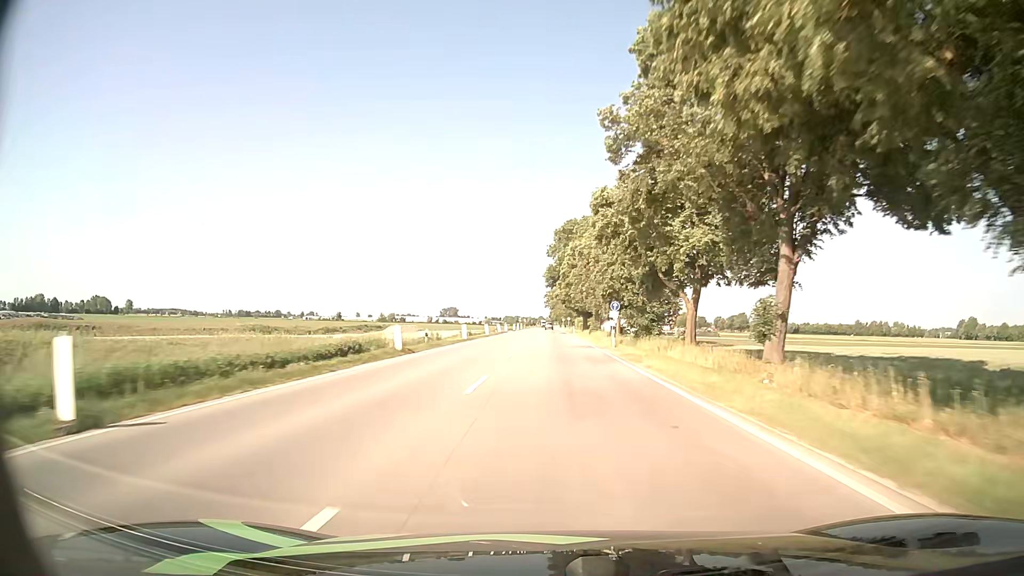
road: unclassified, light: Day
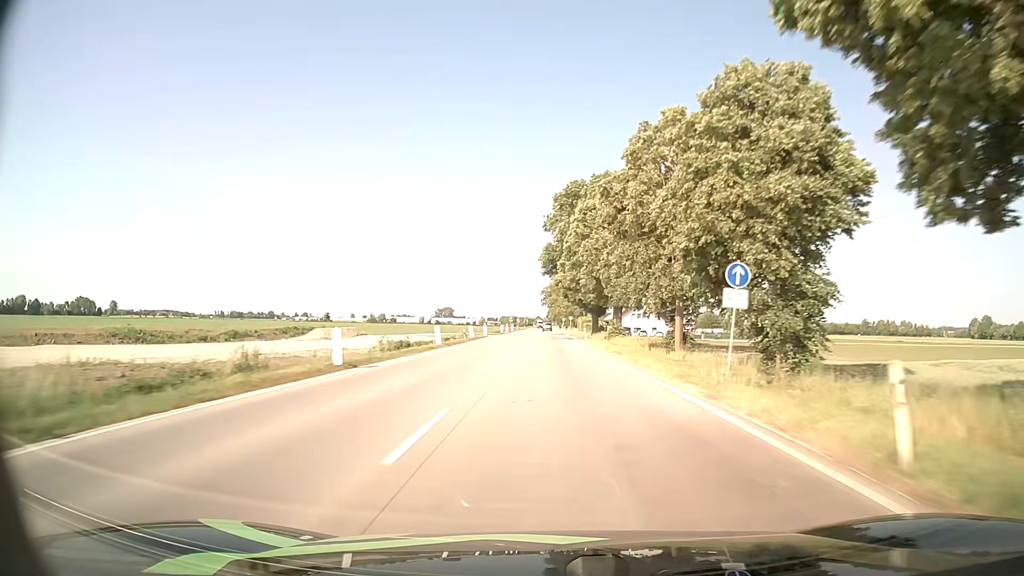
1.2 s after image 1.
(+0.2, +30.0) m; 0°
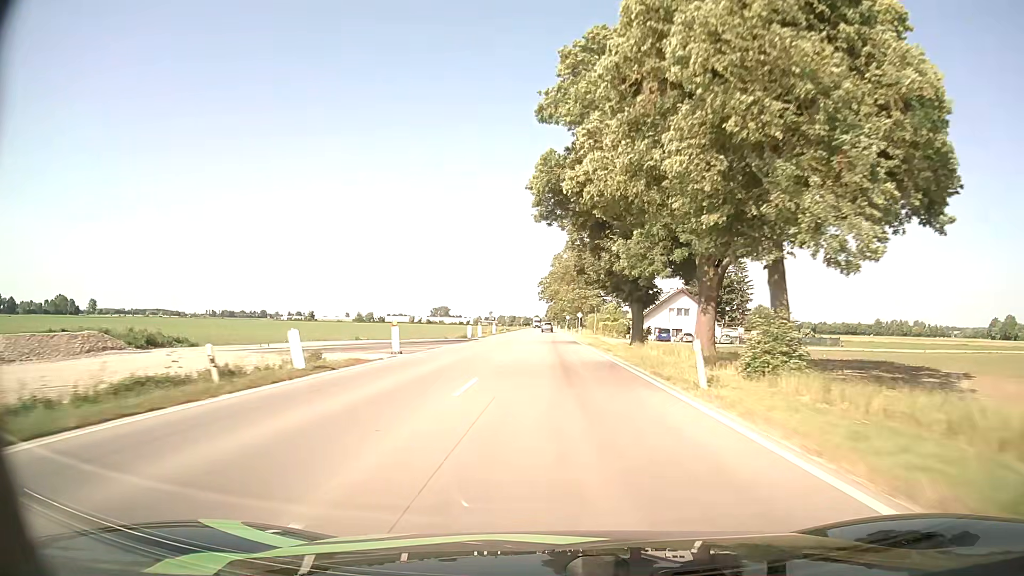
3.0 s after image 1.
(+0.1, +41.7) m; 0°
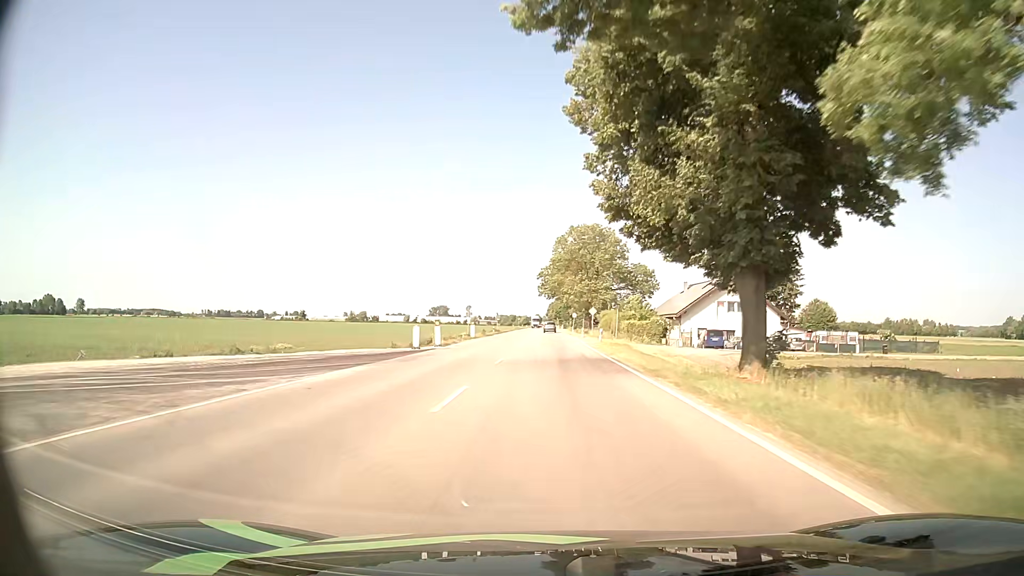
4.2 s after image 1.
(-0.1, +25.7) m; 0°
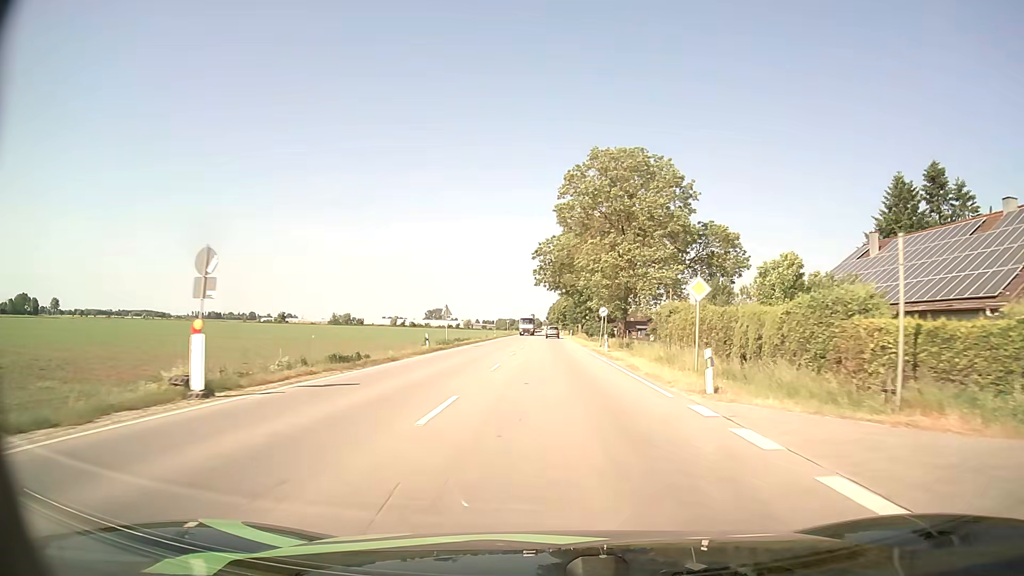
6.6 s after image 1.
(-0.1, +48.8) m; 0°
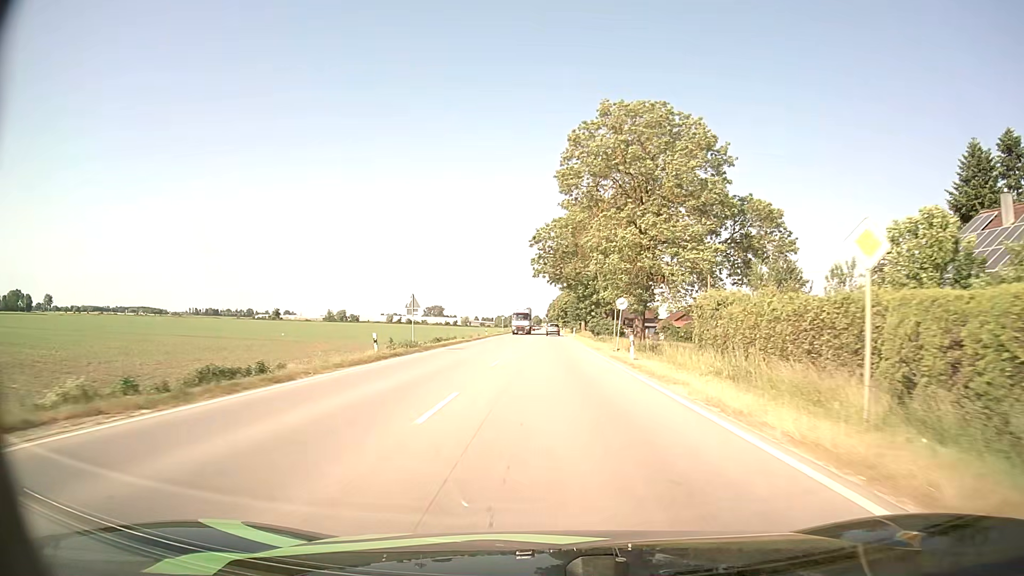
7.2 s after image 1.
(0.0, +11.9) m; 0°
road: primary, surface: asphalt
